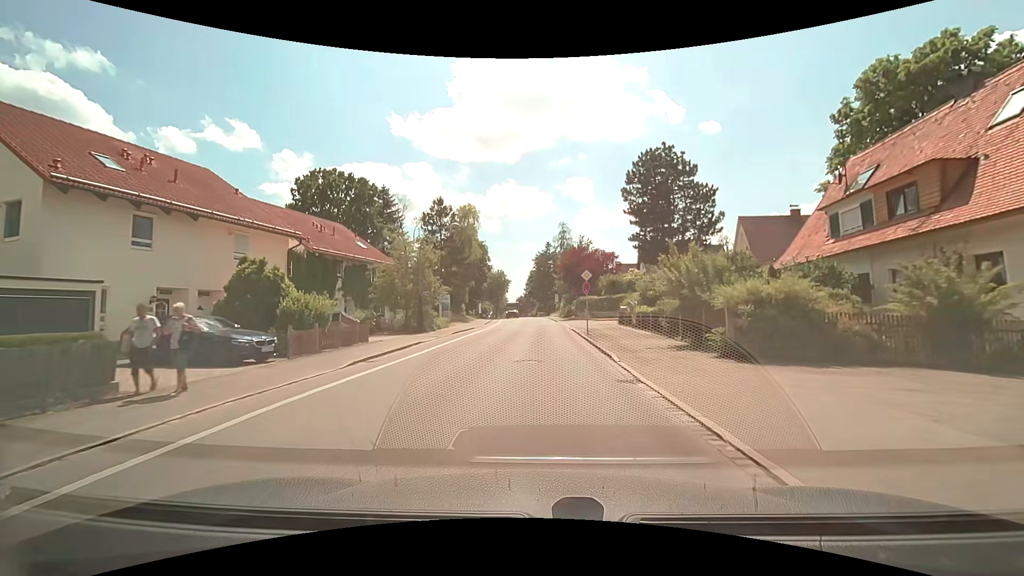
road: tertiary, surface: asphalt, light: Day
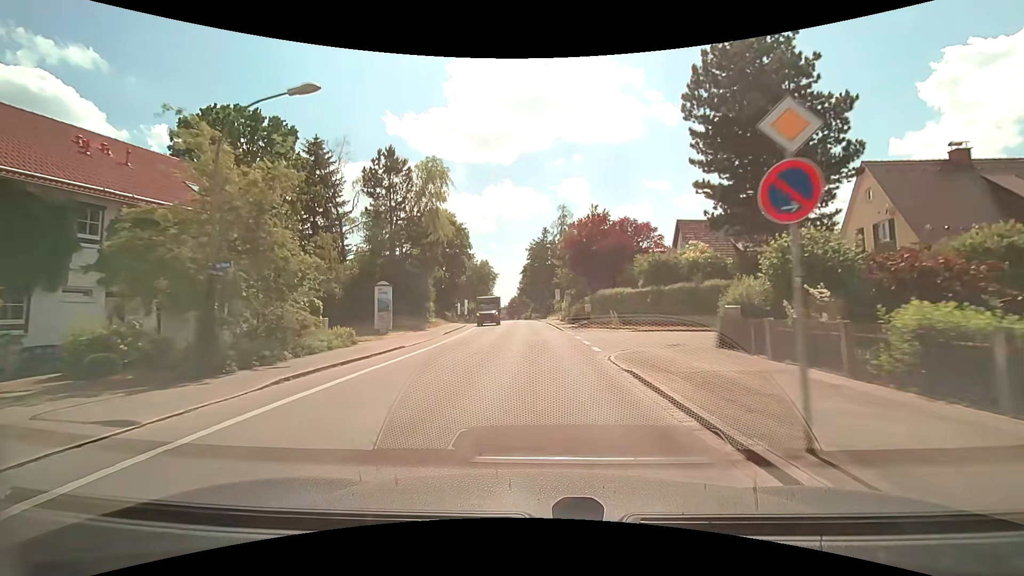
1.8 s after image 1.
(+0.1, +21.2) m; +1°
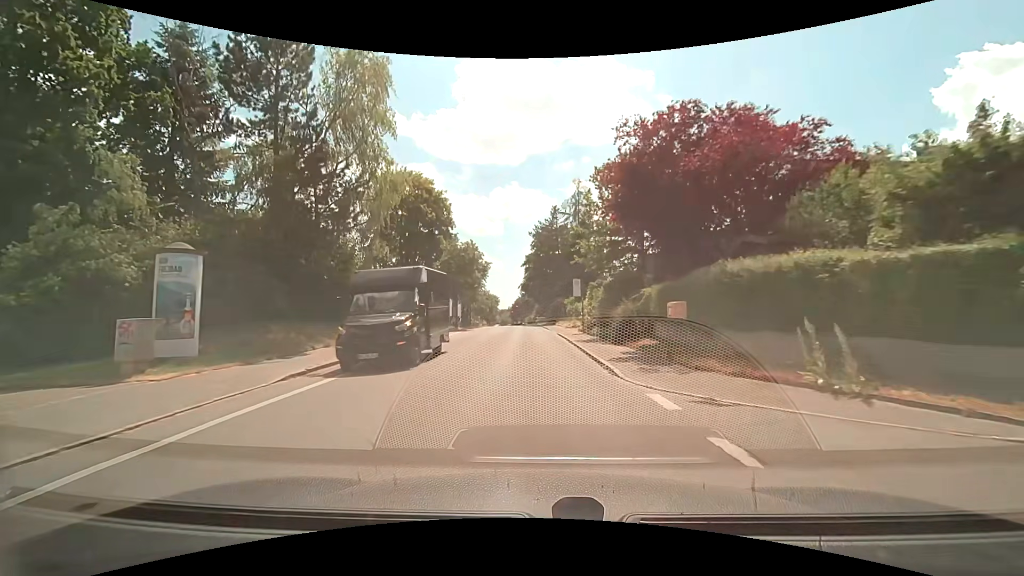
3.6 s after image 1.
(-0.1, +21.3) m; -1°
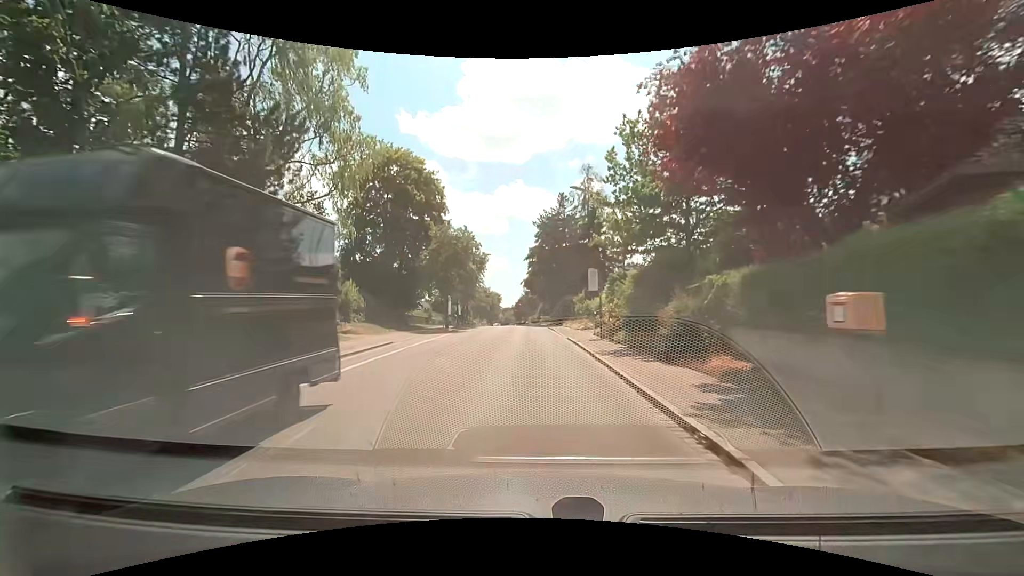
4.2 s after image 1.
(0.0, +7.1) m; 0°
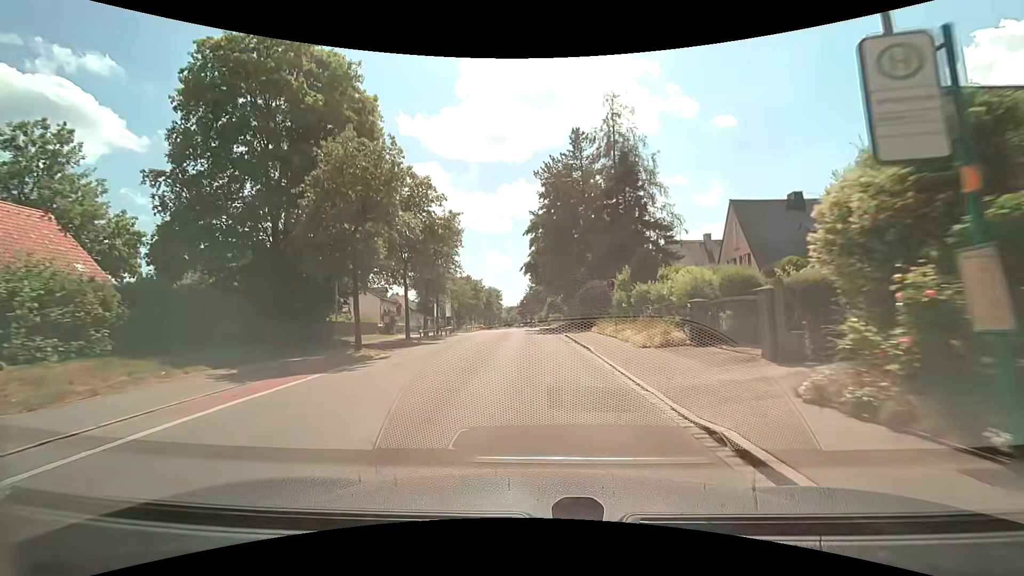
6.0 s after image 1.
(-0.2, +21.6) m; -1°
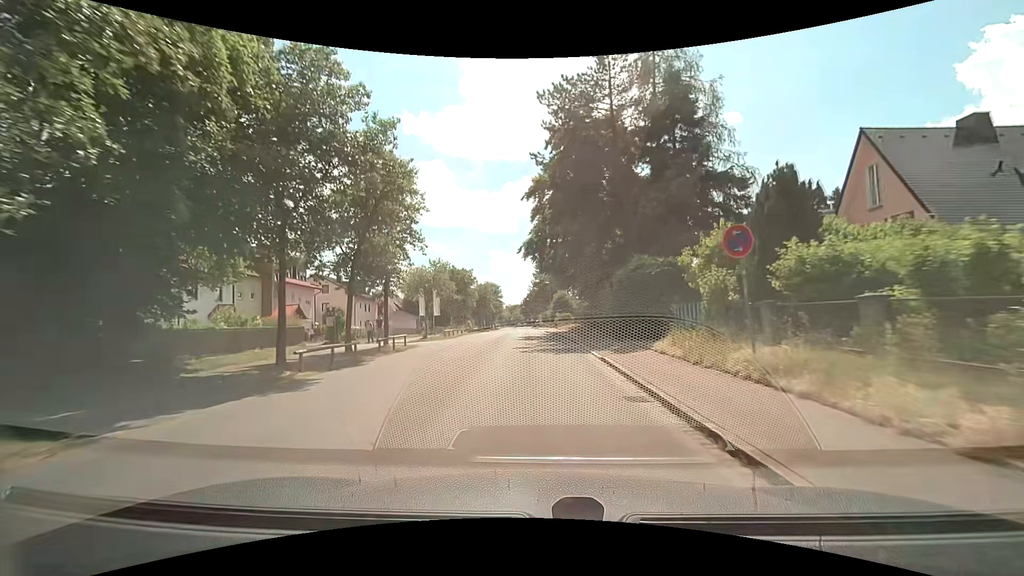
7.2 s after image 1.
(-0.2, +14.6) m; -1°
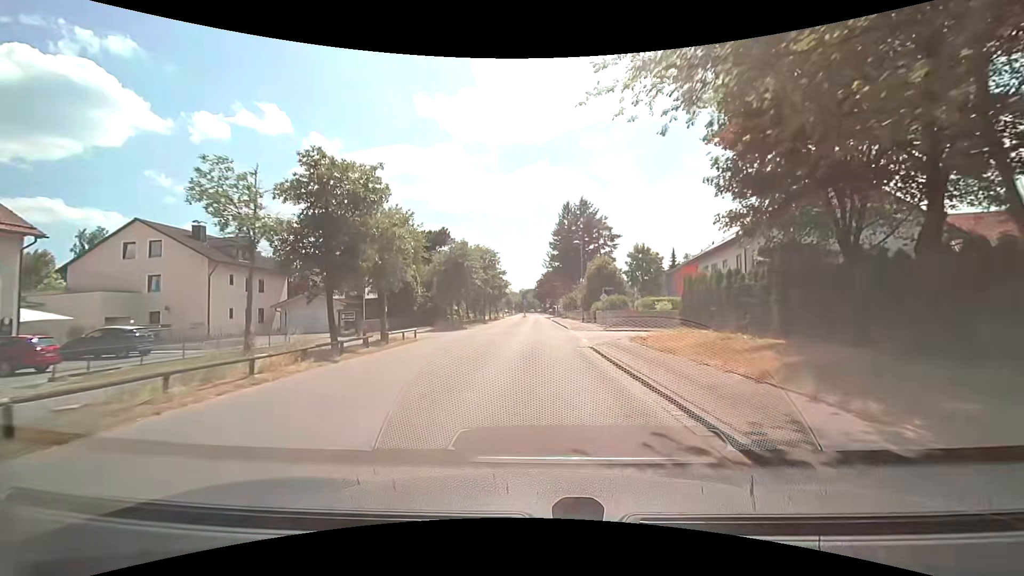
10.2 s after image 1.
(-0.6, +36.9) m; -1°
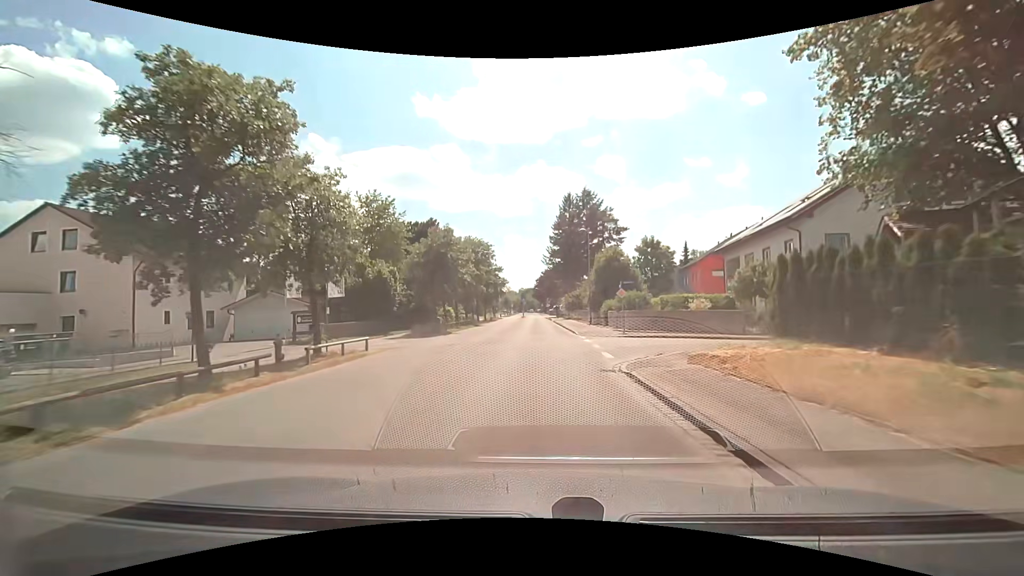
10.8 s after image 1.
(0.0, +7.3) m; 0°
(0, +10) (0, +20) (0, +30) (-1, +40) (-1, +50) (-1, +60) (-1, +70) (-1, +80) (-1, +90) (-1, +100) m
